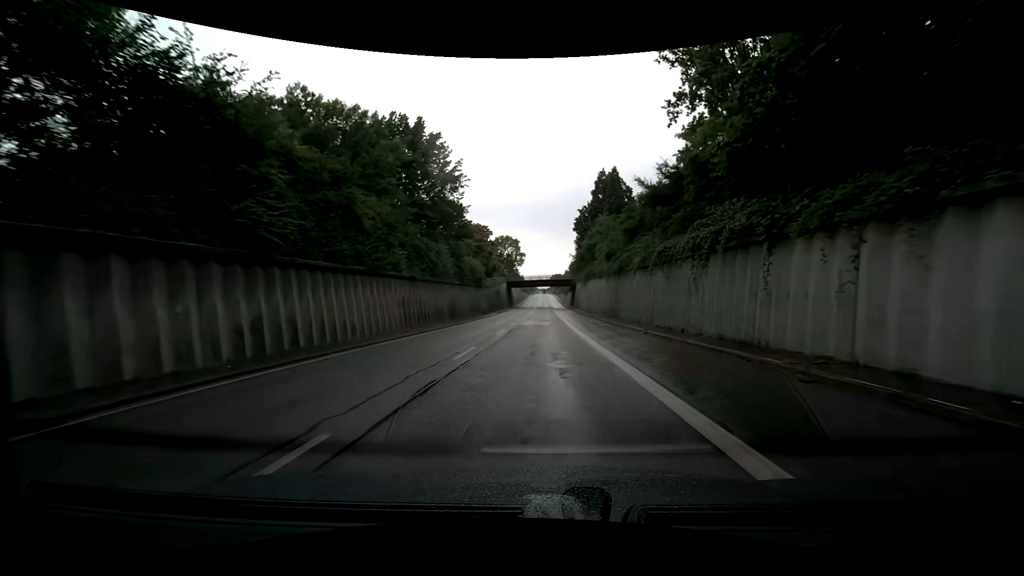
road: trunk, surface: asphalt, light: Day
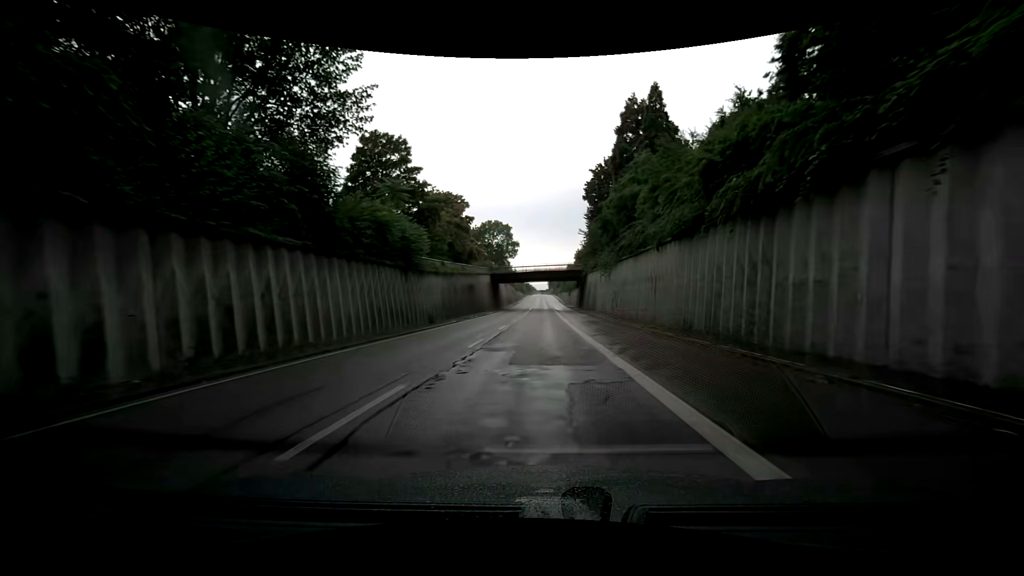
(+0.3, +31.4) m; +1°
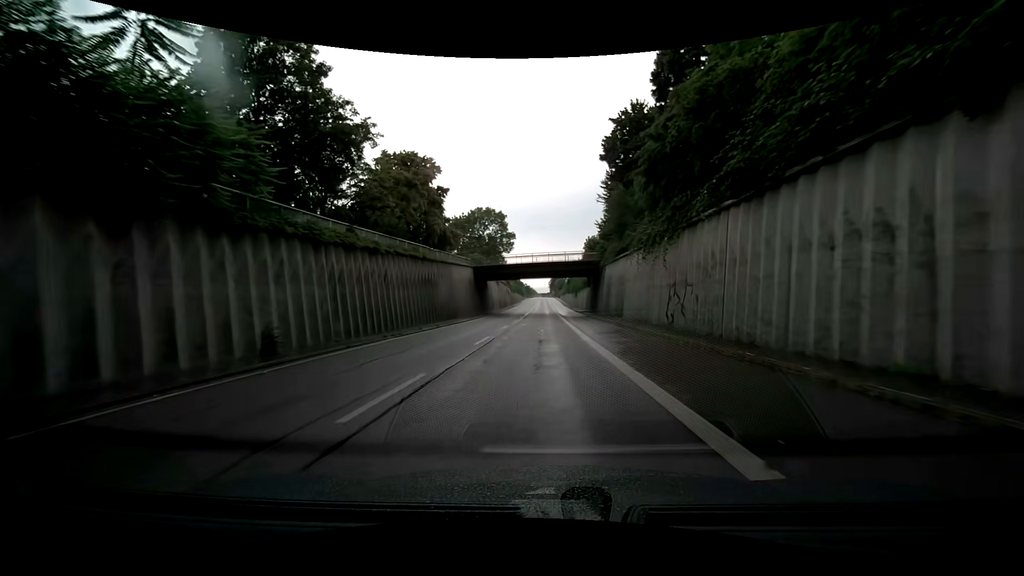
(-0.4, +21.3) m; -2°
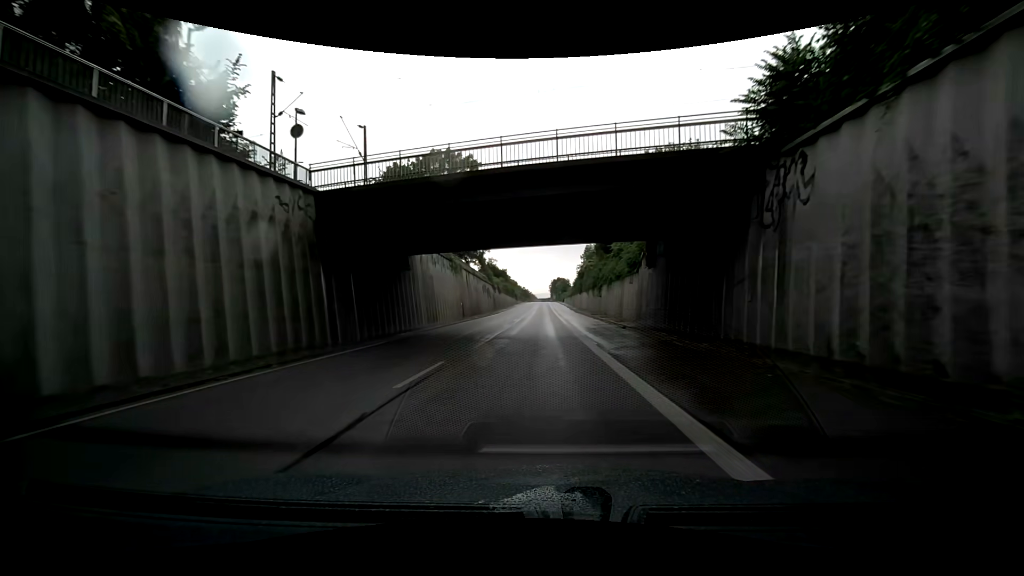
(+0.6, +43.4) m; +2°
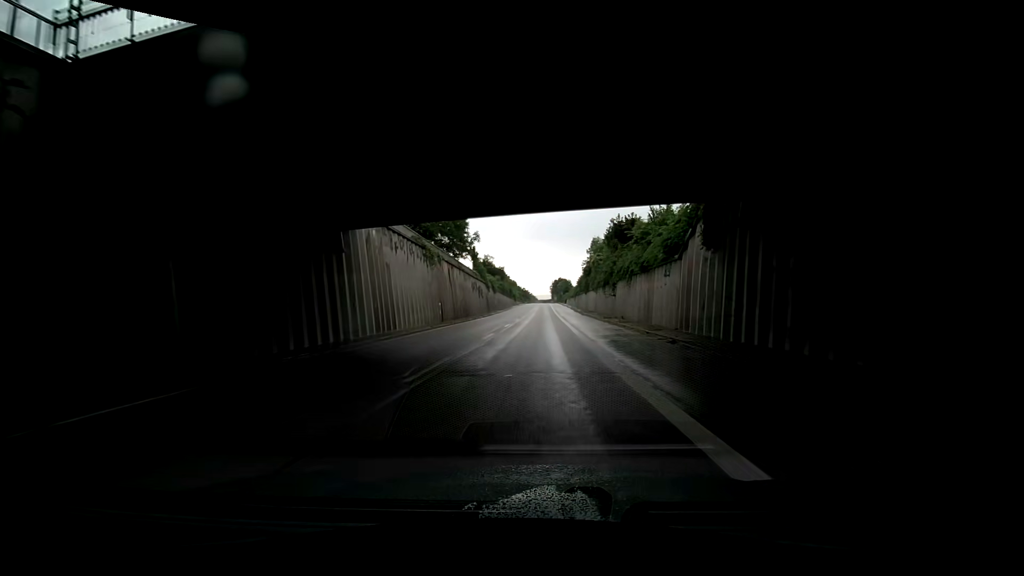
(0.0, +11.0) m; 0°
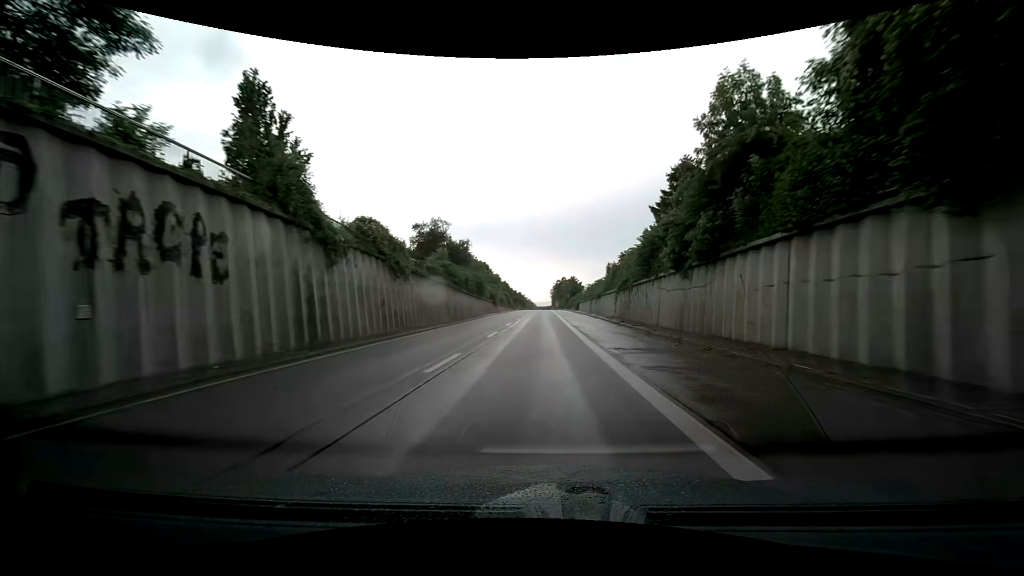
(+0.3, +56.0) m; -2°
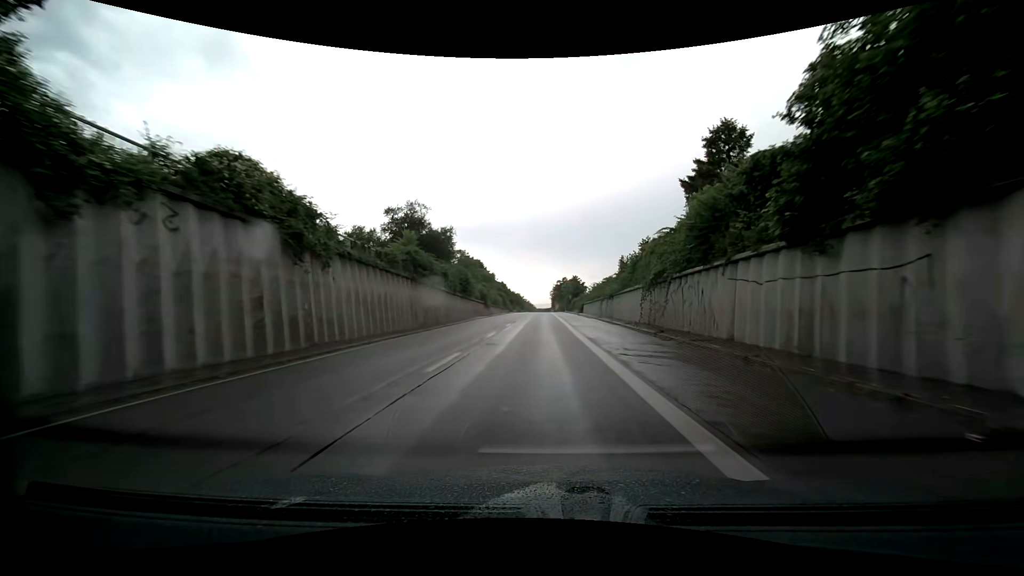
(0.0, +11.4) m; 0°
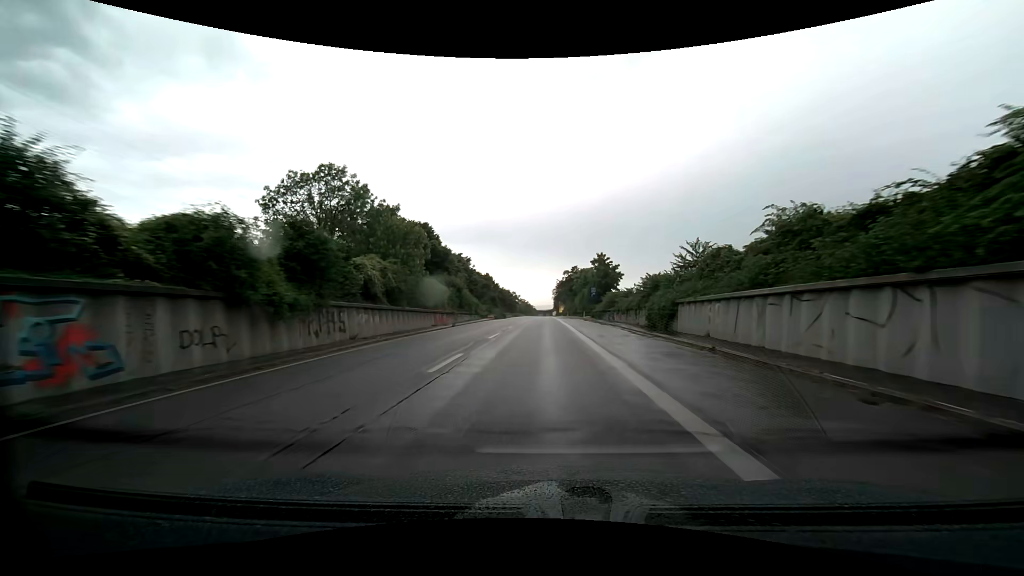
(+0.2, +57.5) m; +1°
(0, +10) (0, +20) (0, +30) (0, +40) (0, +50) (-1, +60) (-1, +70) (-1, +80) (-1, +90) (-1, +100) m
